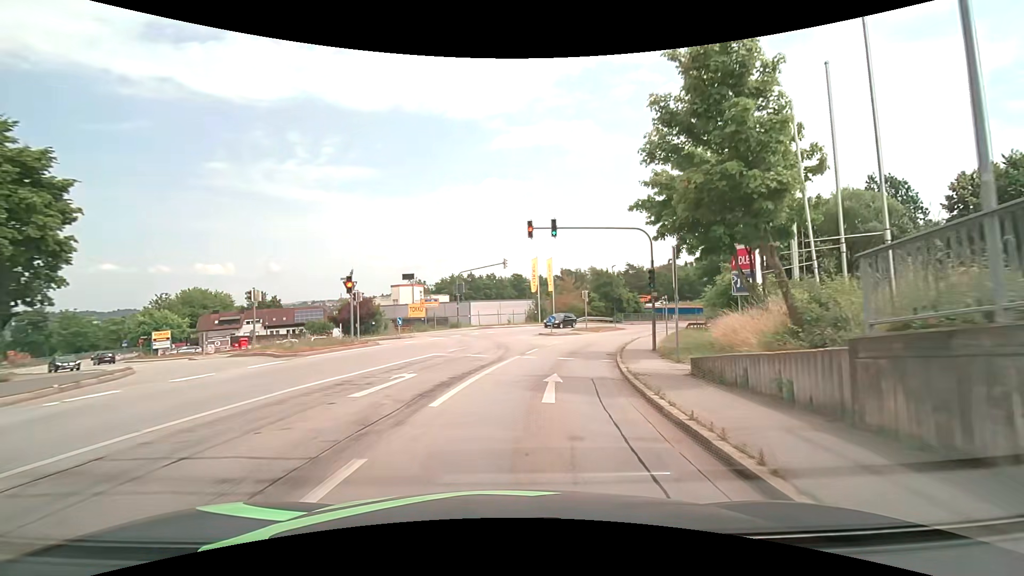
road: tertiary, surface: asphalt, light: Day
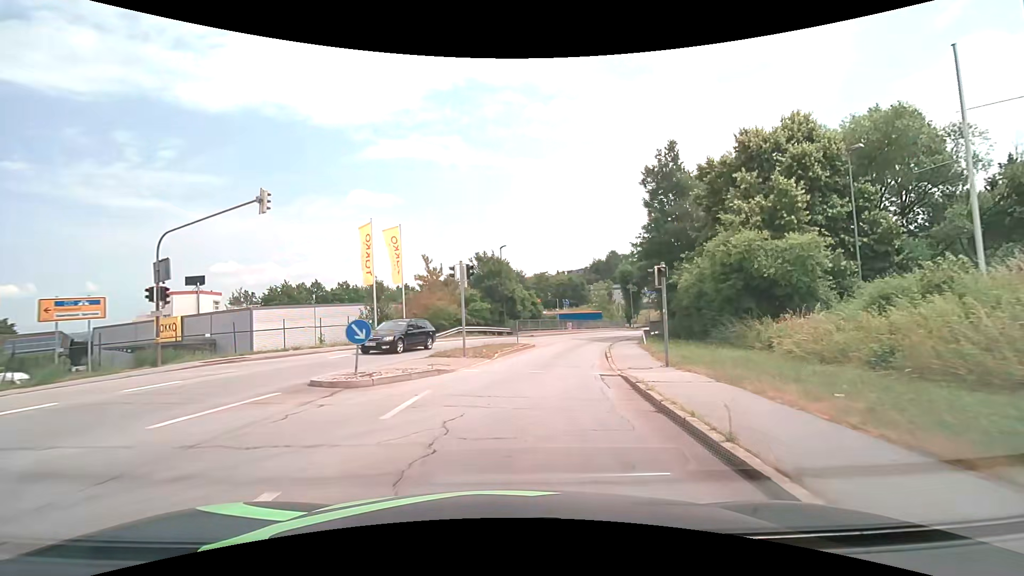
(+3.3, +25.3) m; +14°
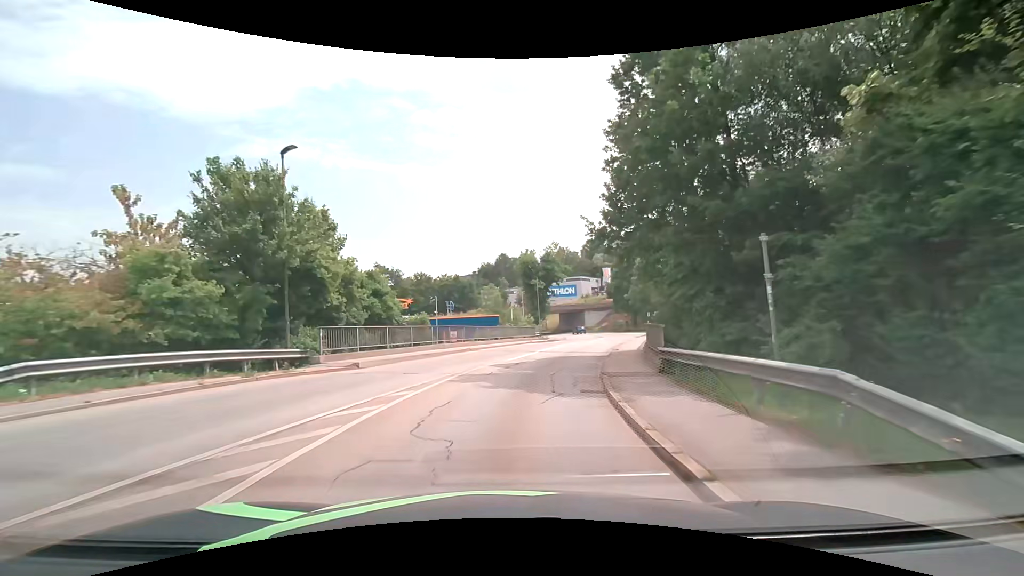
(+2.9, +24.7) m; +13°
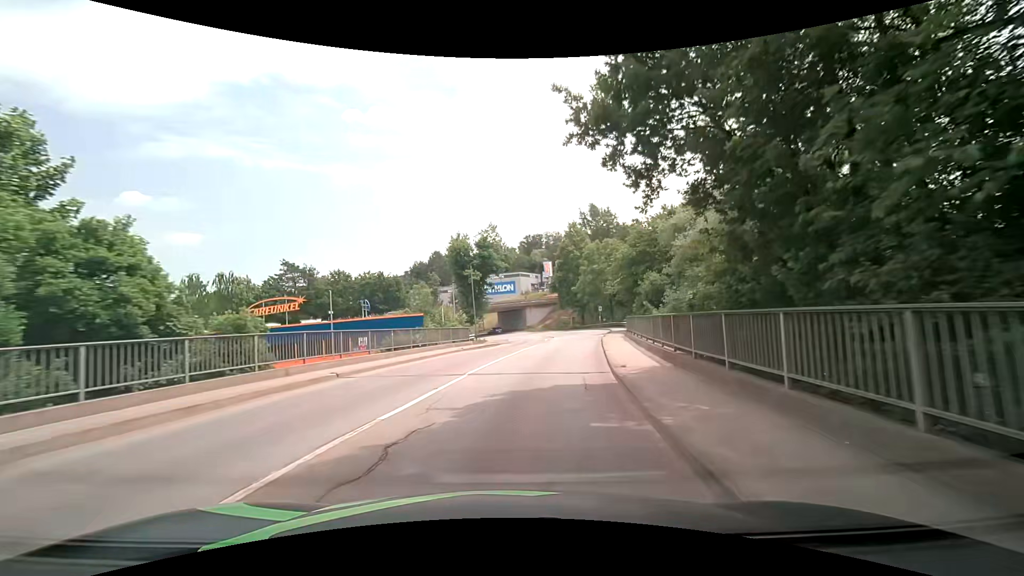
(+0.9, +12.5) m; +7°
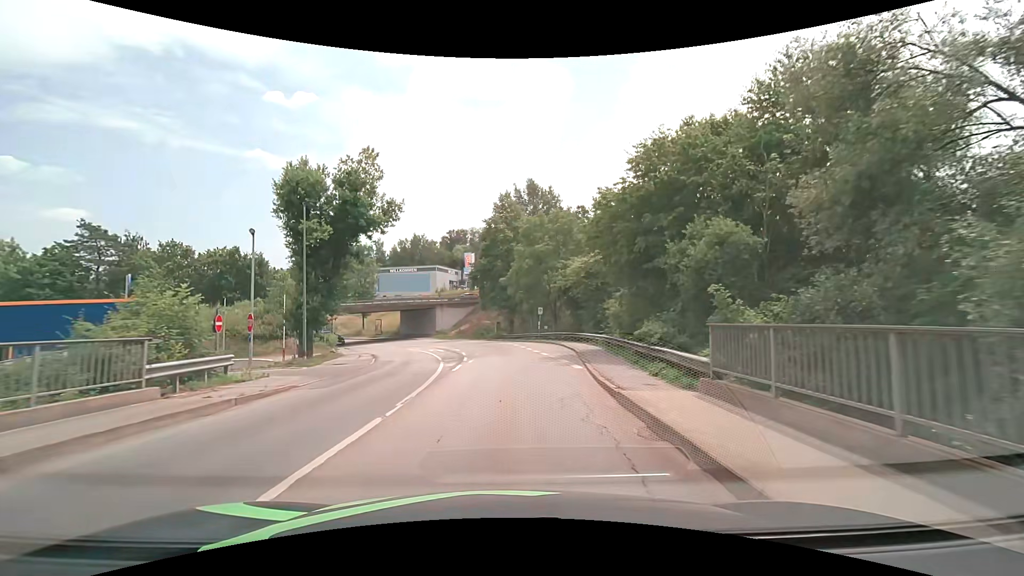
(+2.5, +25.0) m; +9°
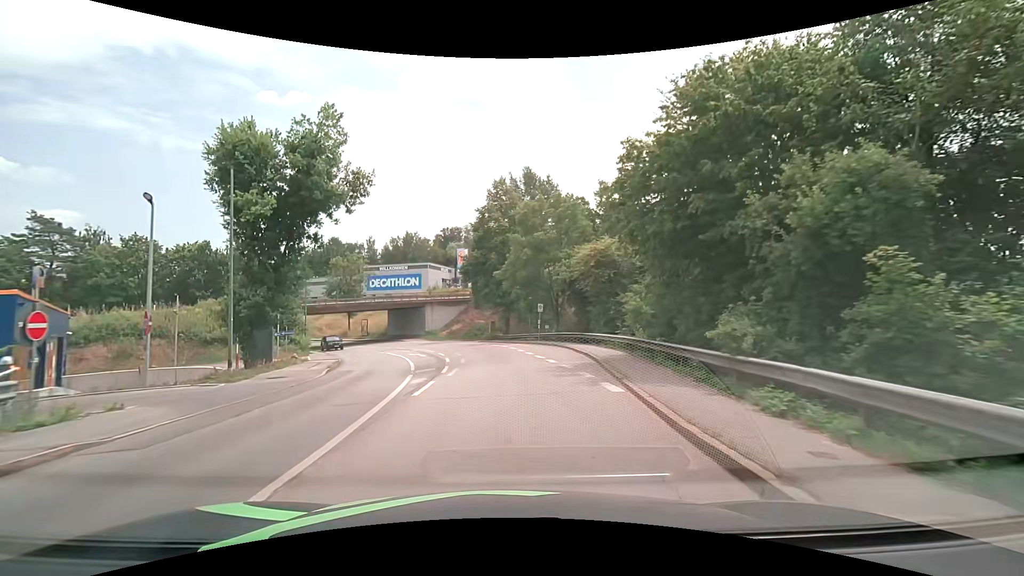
(0.0, +6.2) m; 0°
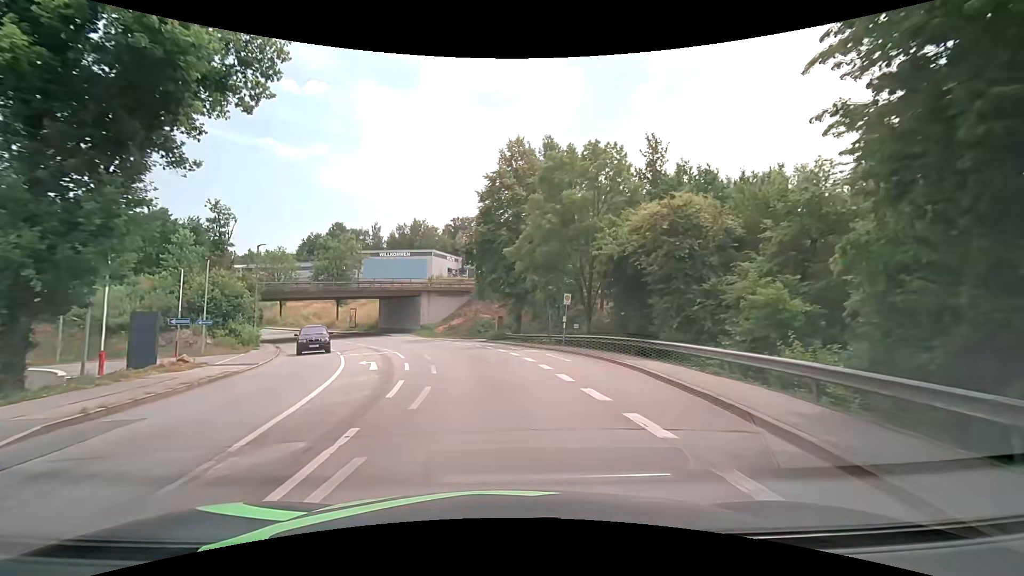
(-0.1, +12.5) m; -1°
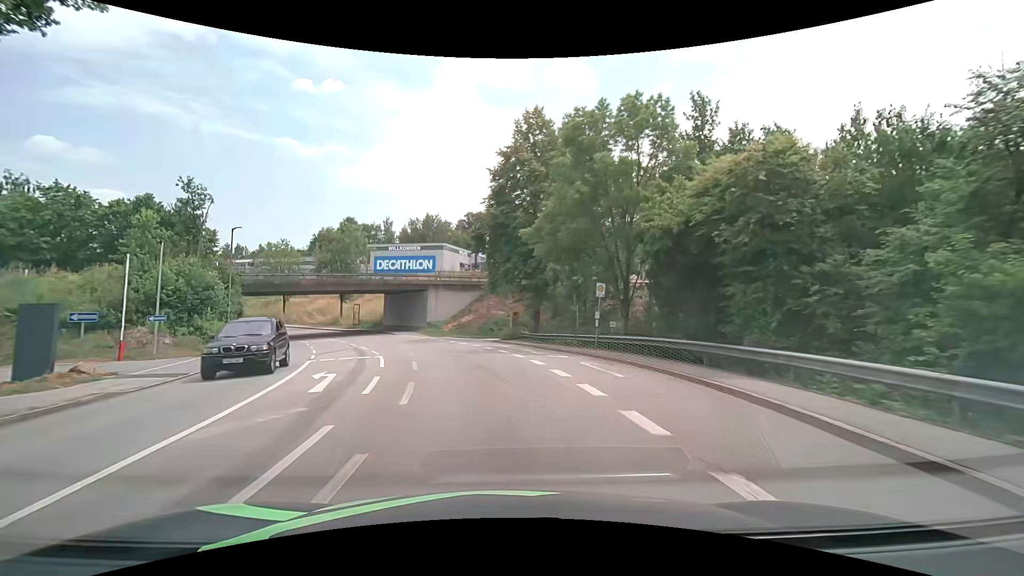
(-0.1, +6.2) m; -2°
(0, +10) (-2, +20) (-4, +30) (-7, +39) (-11, +48) (-16, +57) (-22, +65) (-28, +73) (-35, +80) (-42, +87) m
